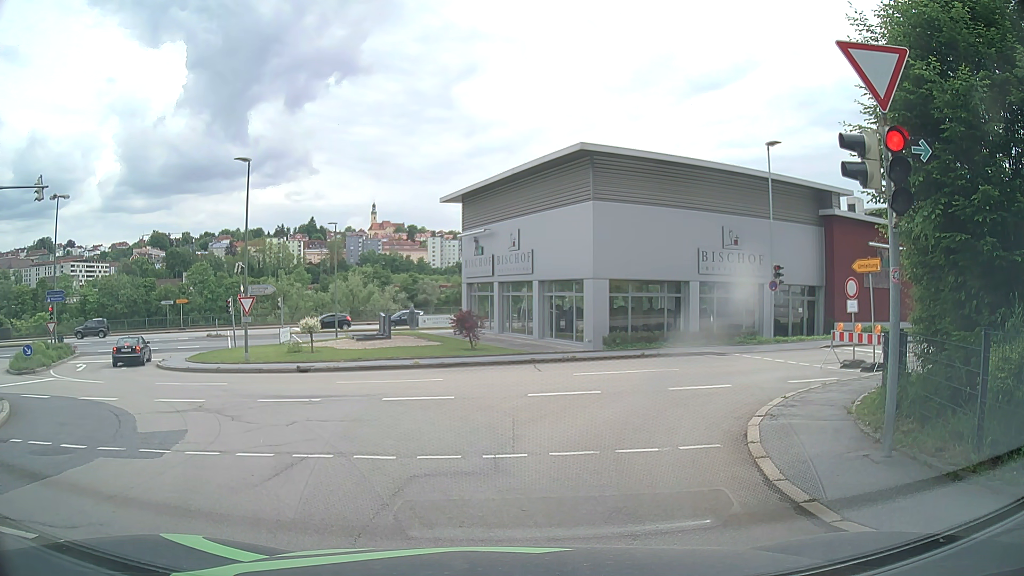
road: residential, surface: asphalt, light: Day
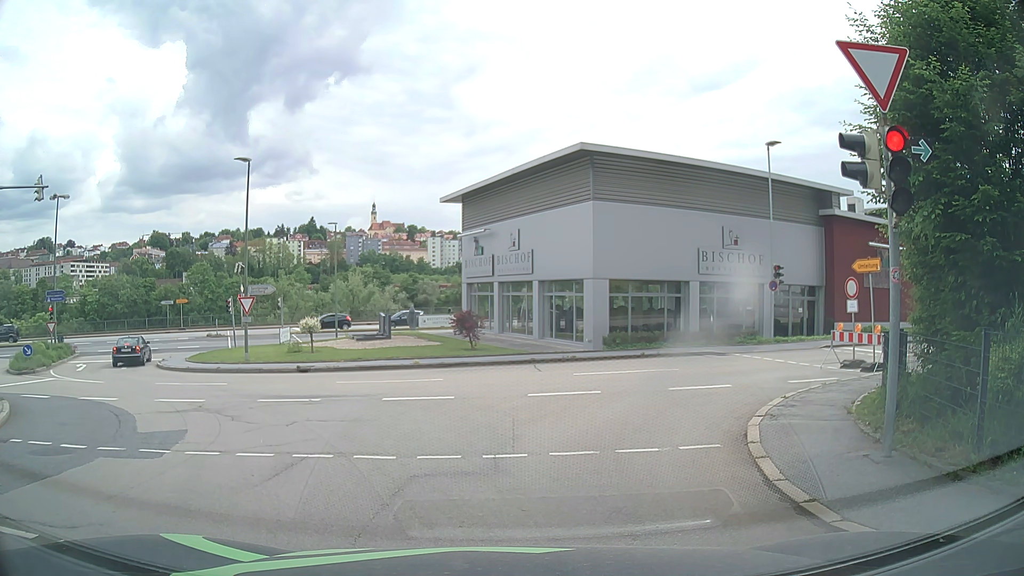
(0.0, 0.0) m; 0°
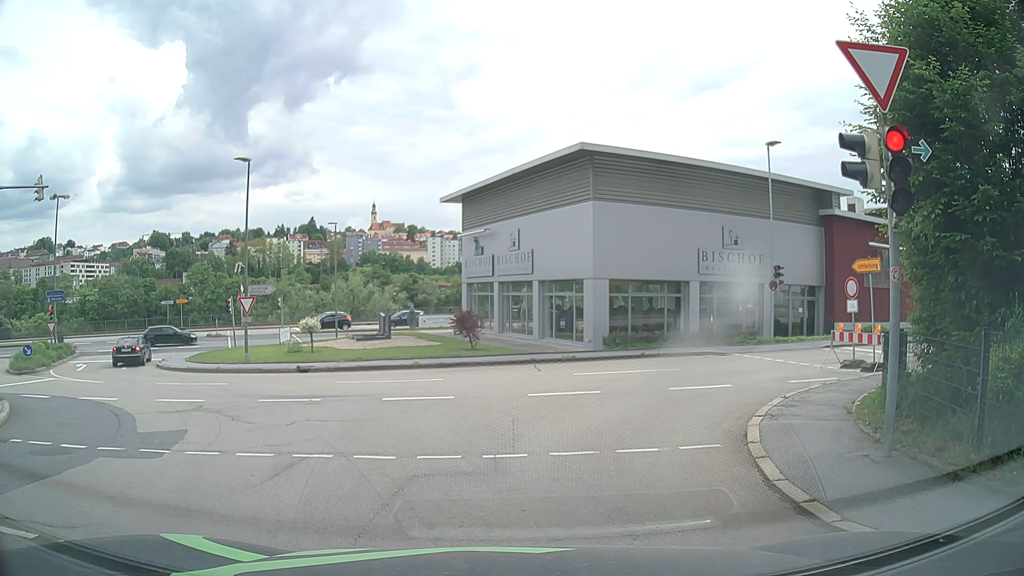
(0.0, 0.0) m; 0°
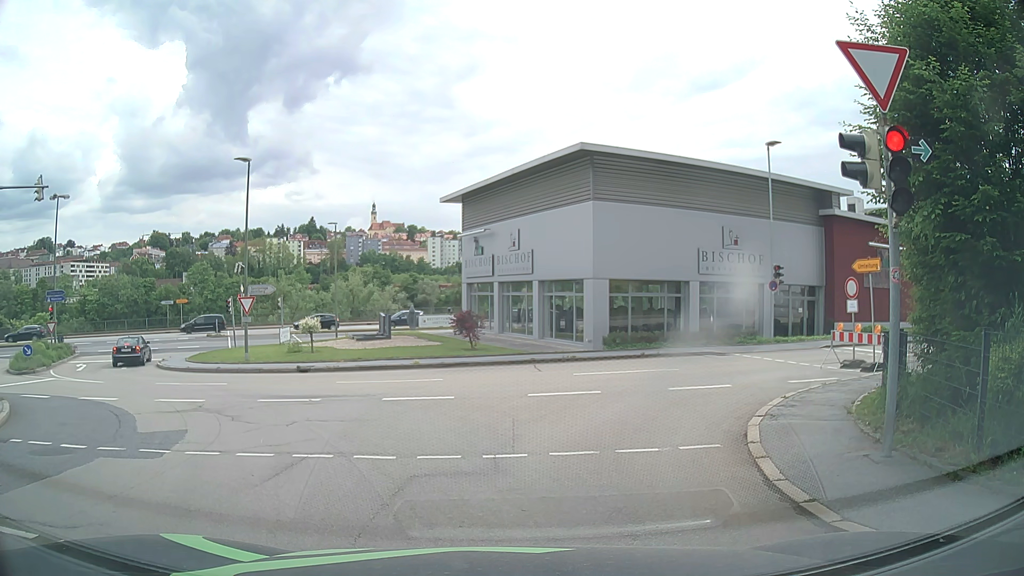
(0.0, 0.0) m; 0°
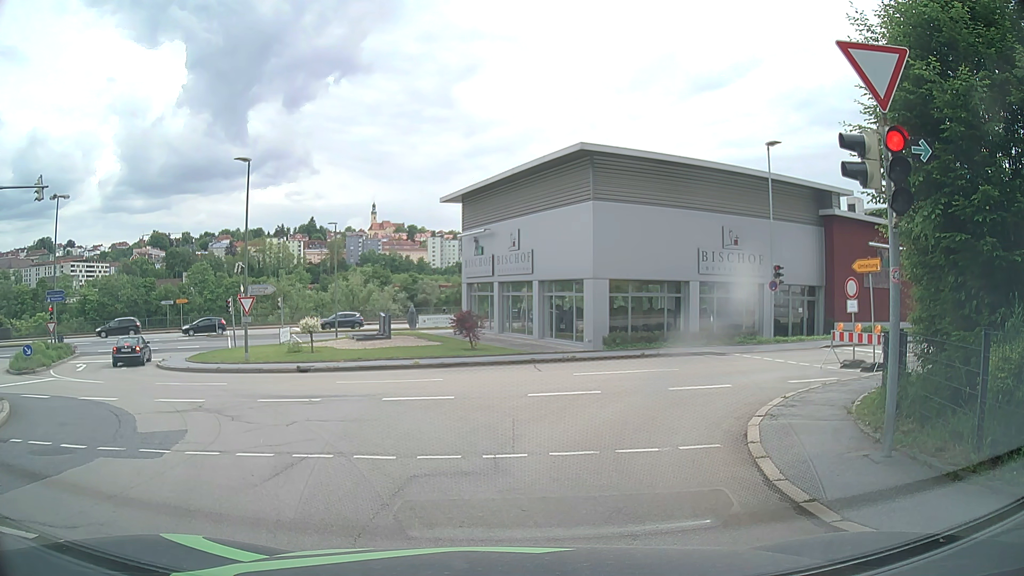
(0.0, 0.0) m; 0°
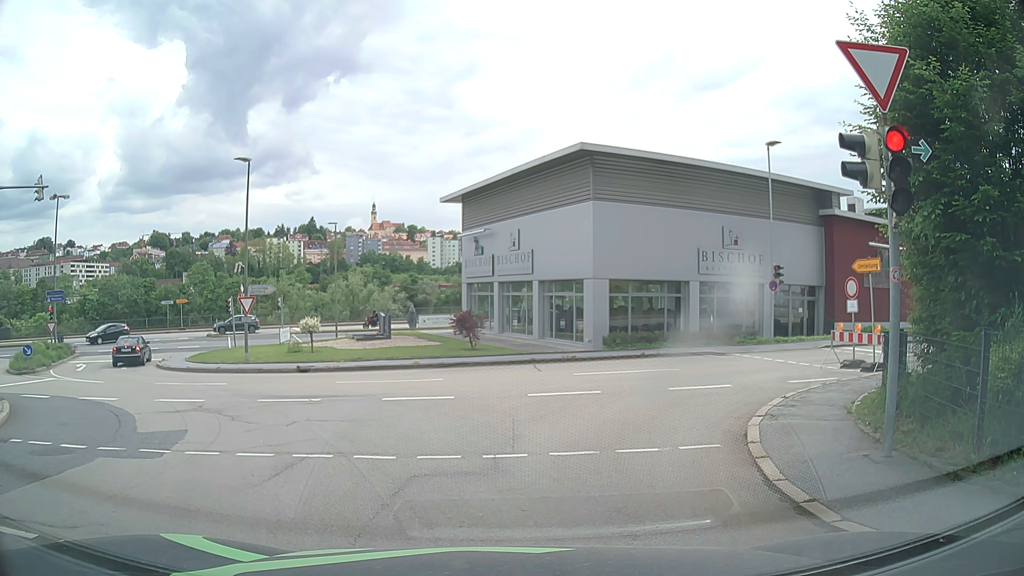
(0.0, 0.0) m; 0°
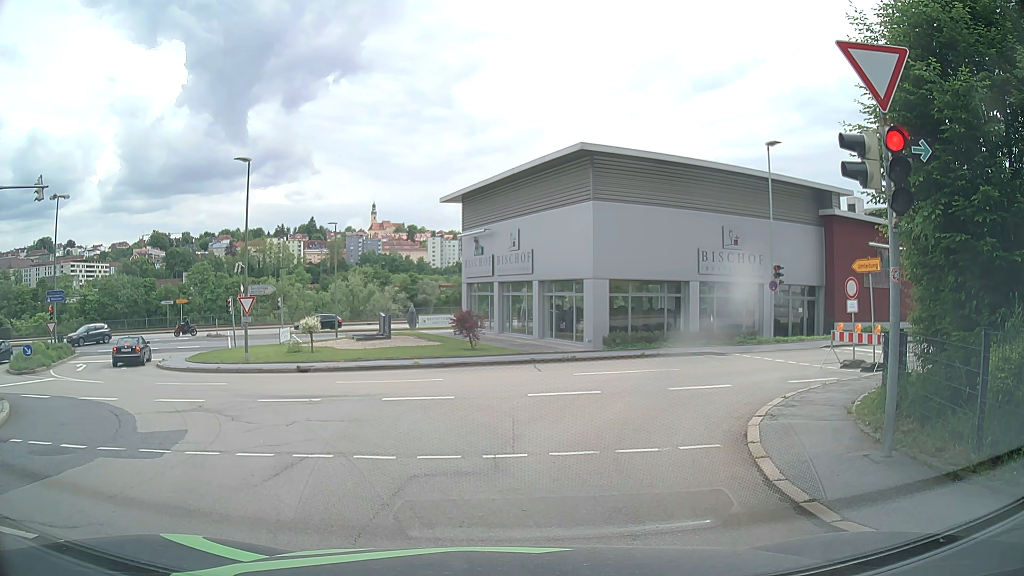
(0.0, 0.0) m; 0°
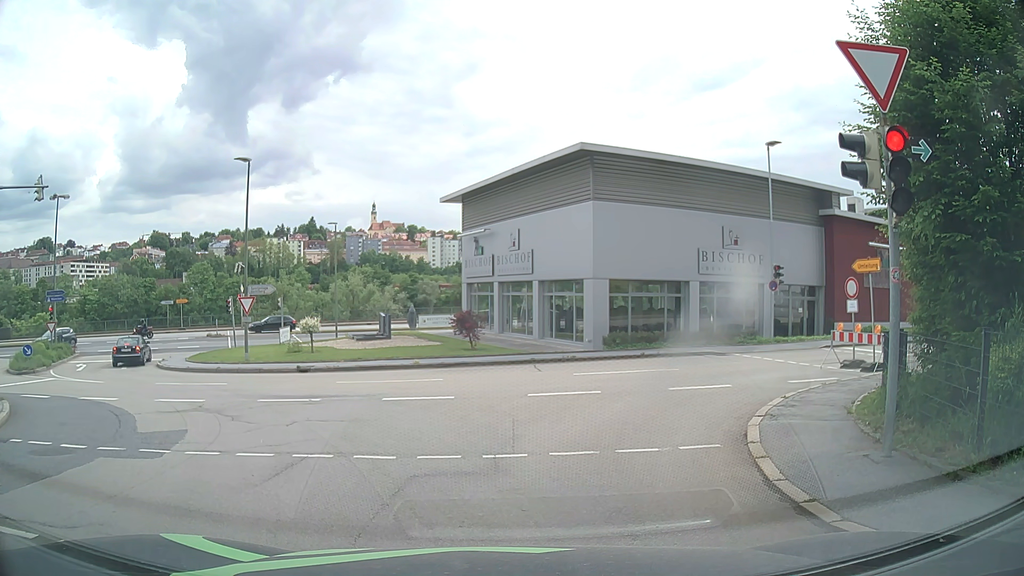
(0.0, 0.0) m; 0°
(-2, +10) (-8, +18) (-15, +24) (-20, +33) (-20, +43) (-13, +50) (-5, +55) (+5, +59) (+14, +63) (+23, +67) m
